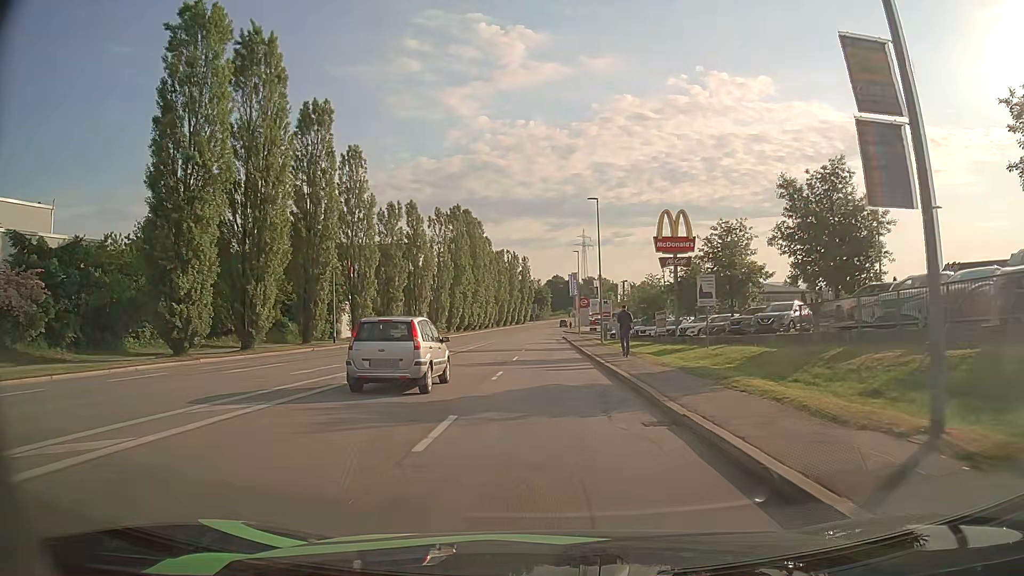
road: tertiary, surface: asphalt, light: Day
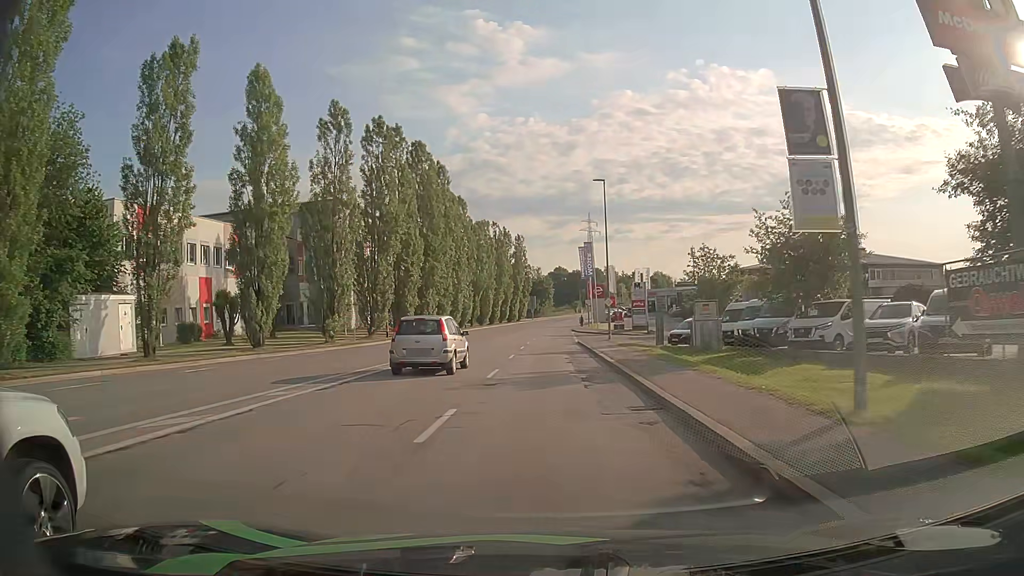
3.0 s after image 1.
(0.0, +39.2) m; 0°
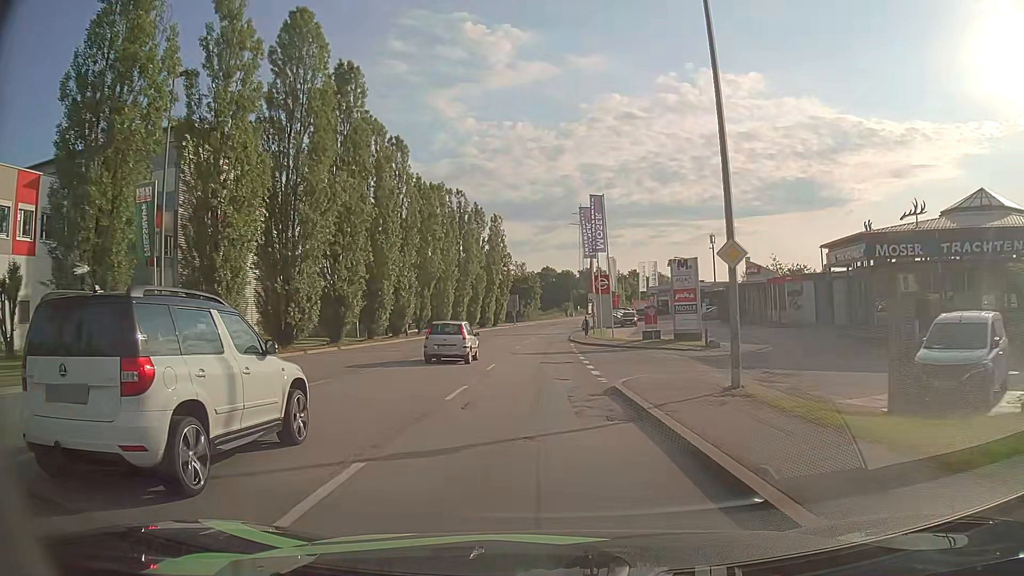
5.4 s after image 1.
(+0.3, +31.0) m; +1°
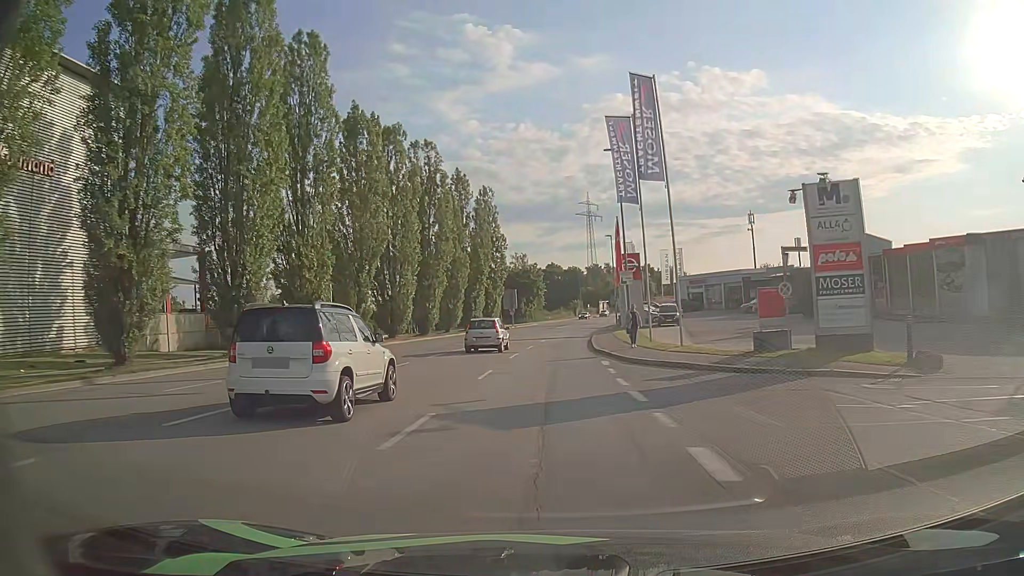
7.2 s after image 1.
(+0.1, +23.3) m; 0°
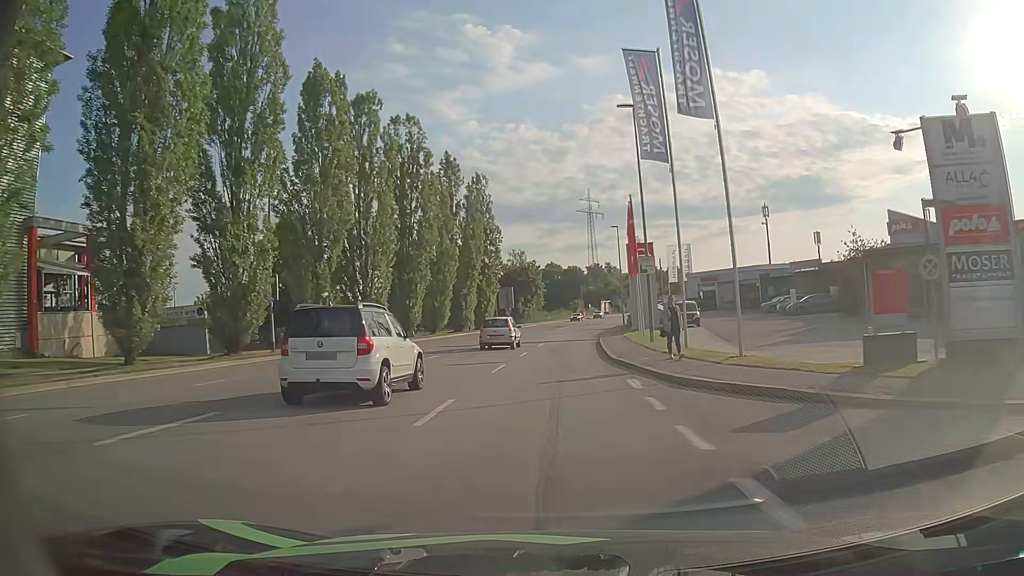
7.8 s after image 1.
(0.0, +7.7) m; 0°
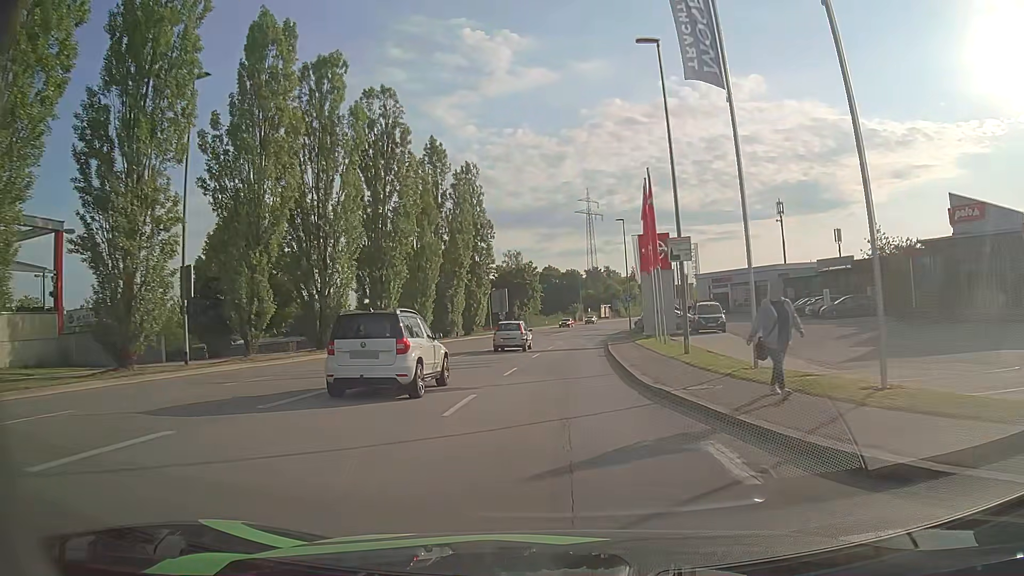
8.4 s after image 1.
(0.0, +7.7) m; 0°
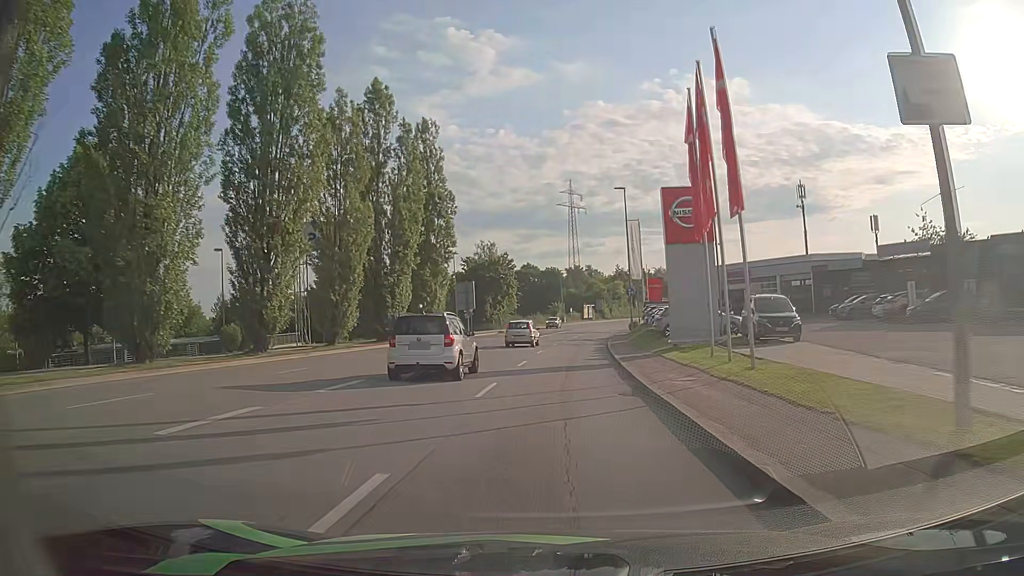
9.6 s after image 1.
(+0.2, +15.2) m; +2°
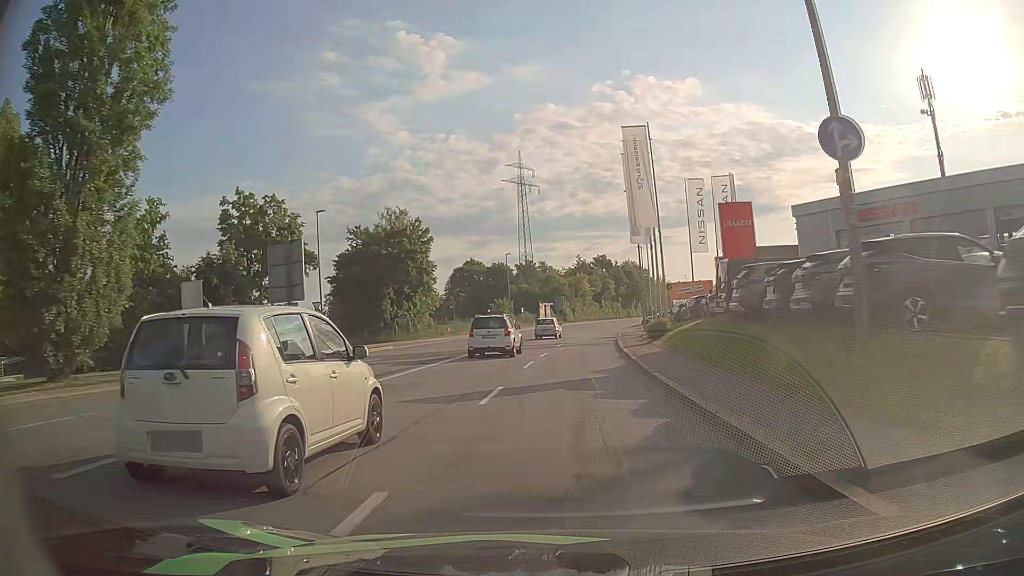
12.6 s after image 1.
(+1.1, +38.3) m; +4°
(0, +10) (+1, +20) (+1, +30) (+2, +40) (+3, +50) (+4, +60) (+6, +70) (+7, +80) (+9, +89) (+11, +99) m
